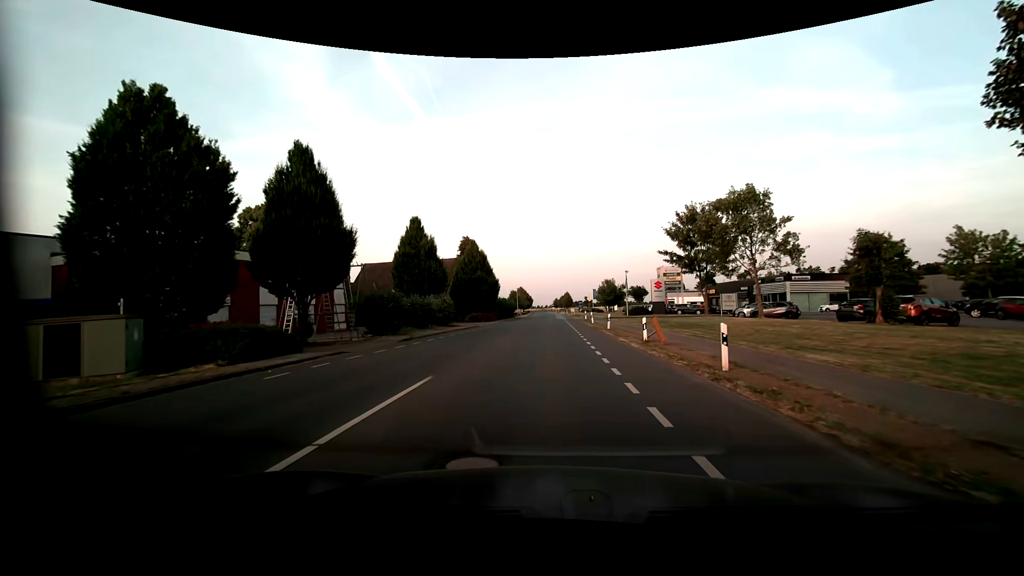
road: unclassified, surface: asphalt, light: Day
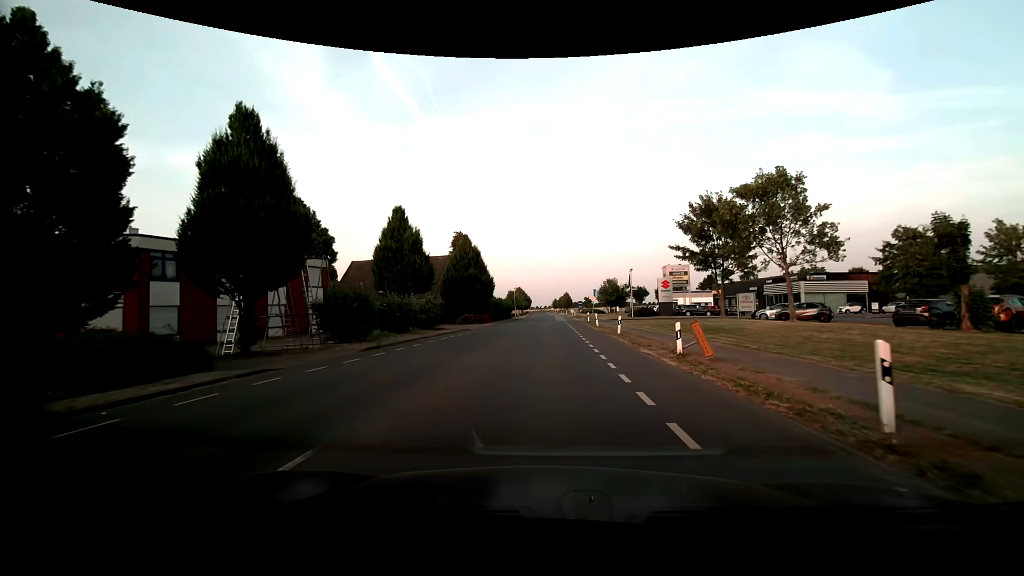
(0.0, +5.0) m; +1°
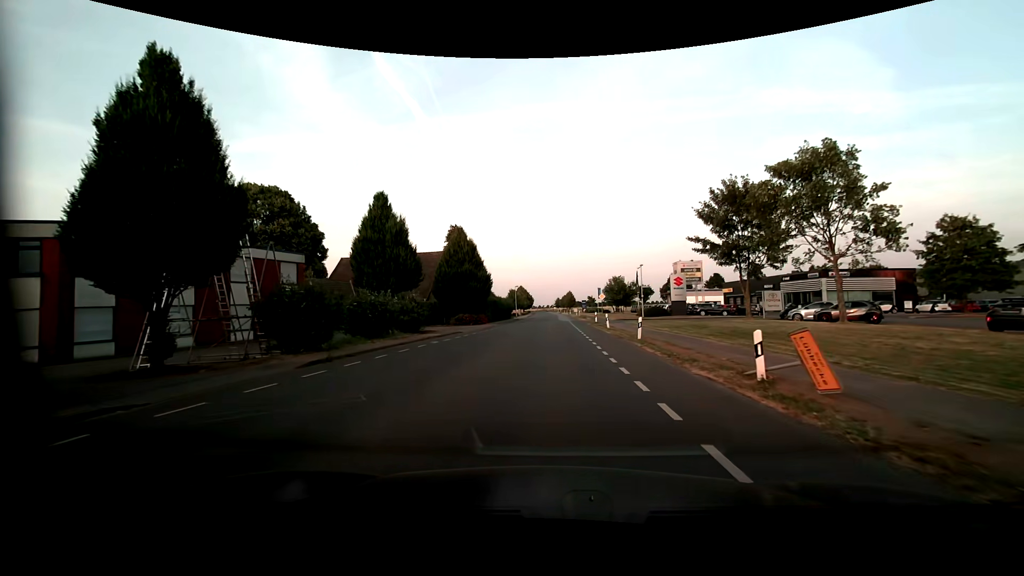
(-0.1, +5.1) m; -1°
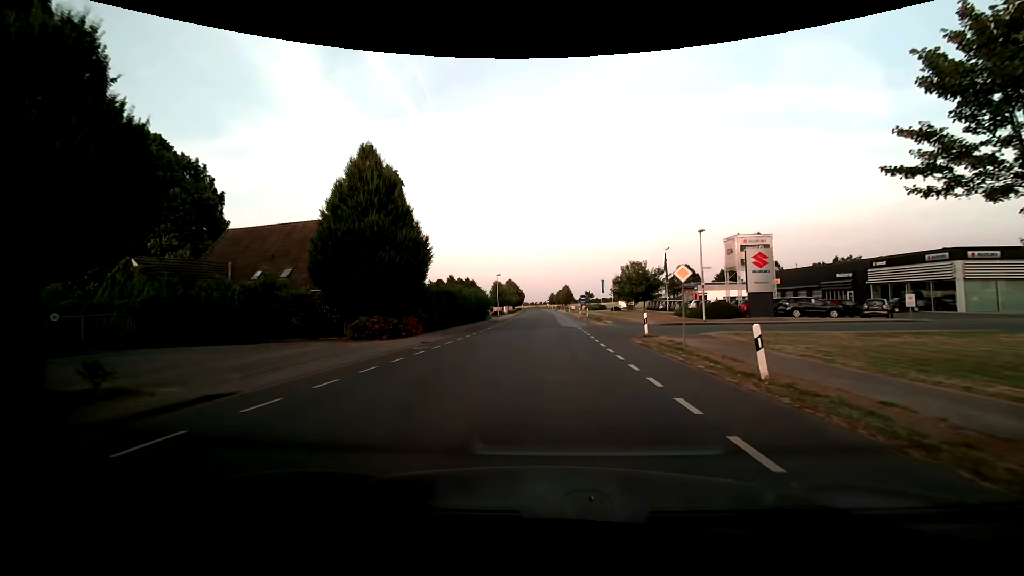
(+0.1, +24.8) m; 0°
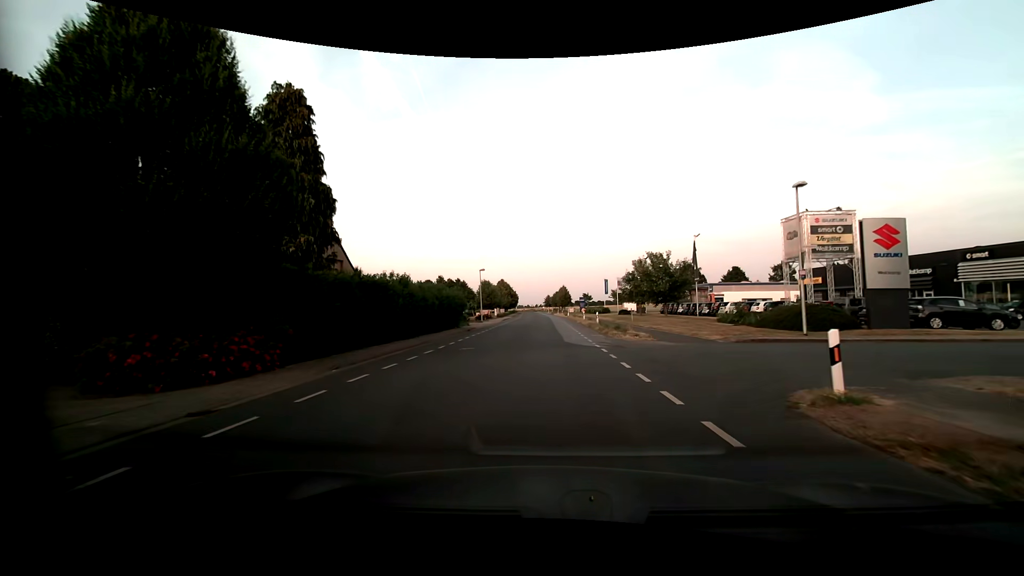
(+0.1, +13.9) m; +1°
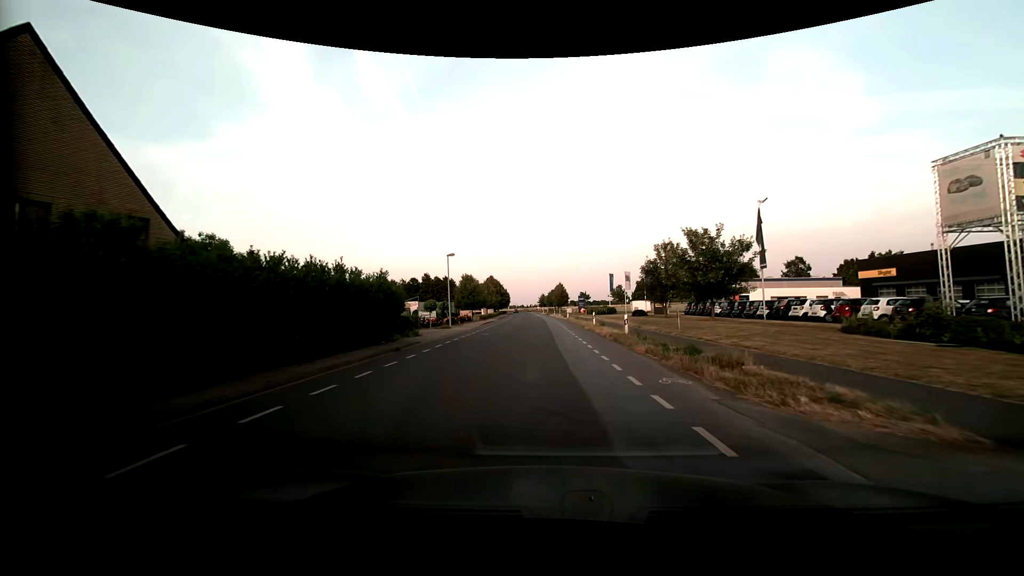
(+0.1, +16.1) m; +1°
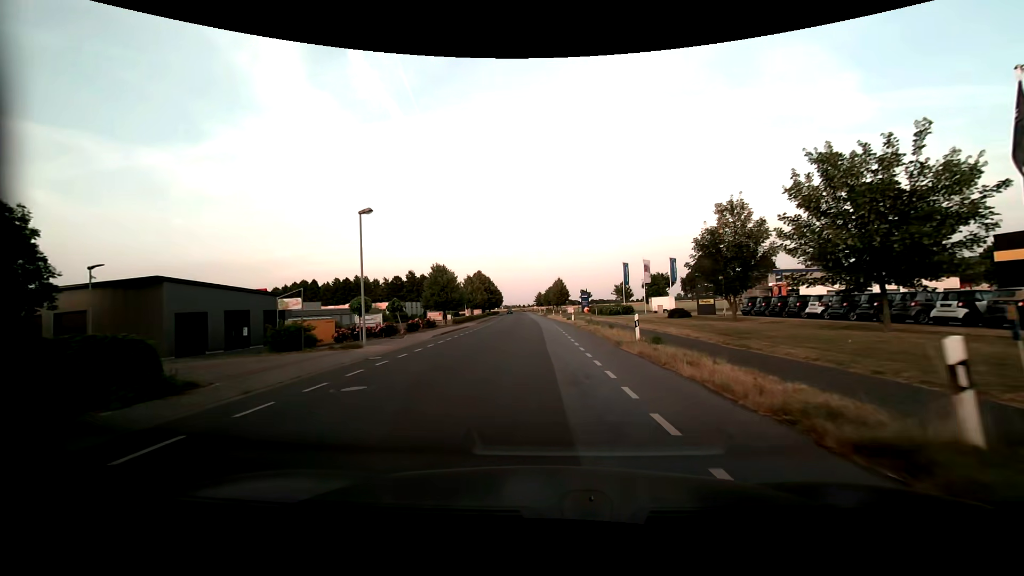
(-0.1, +18.5) m; 0°
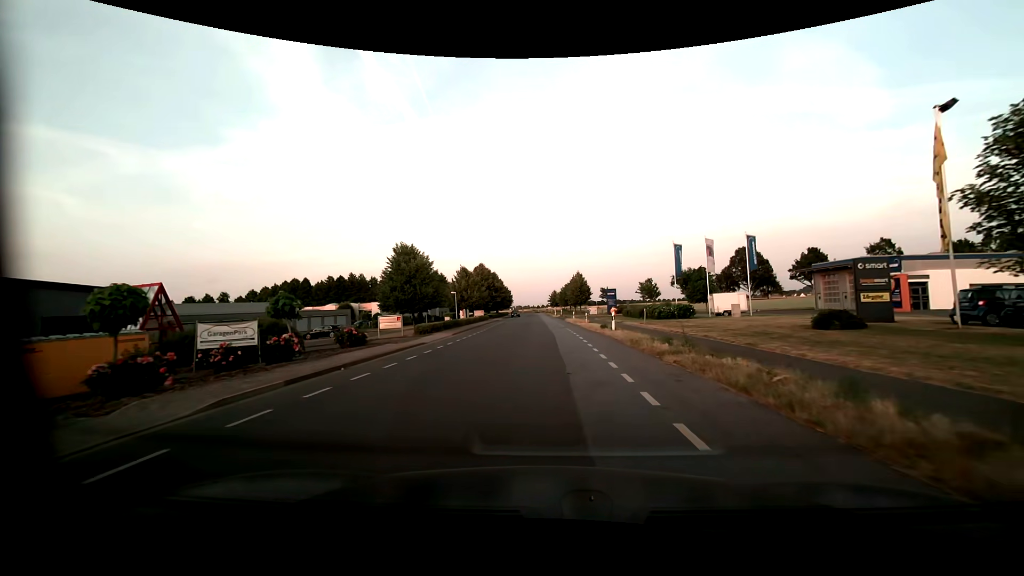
(-0.3, +19.4) m; -2°
